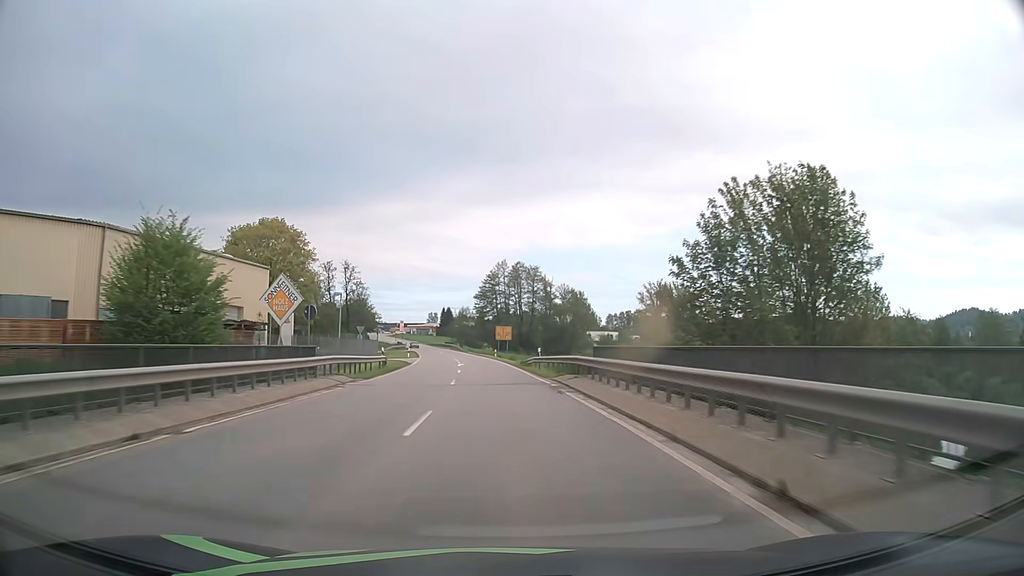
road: secondary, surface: asphalt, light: Day
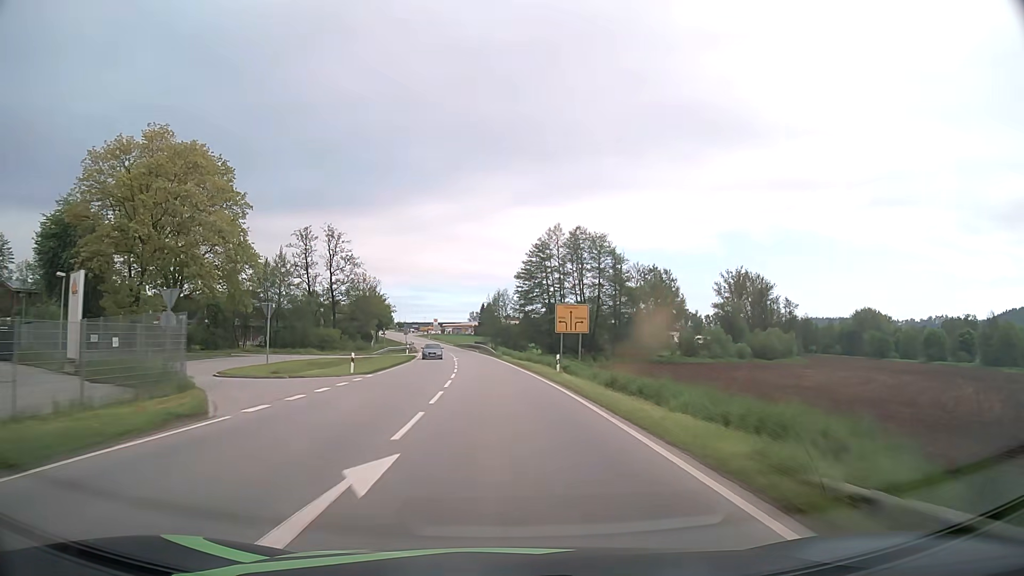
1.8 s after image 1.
(-1.5, +44.3) m; -4°
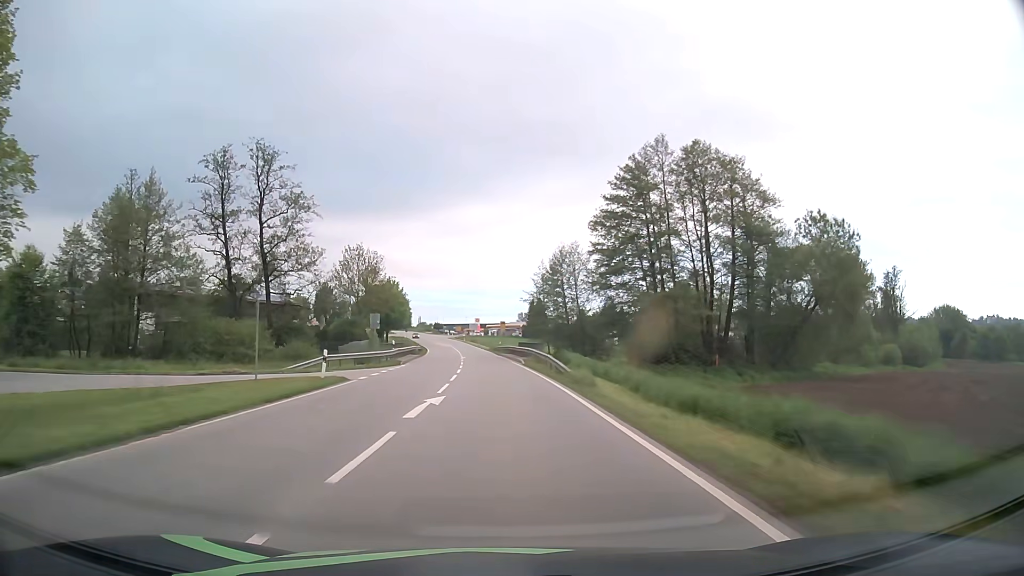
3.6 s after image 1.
(-1.7, +44.9) m; -4°
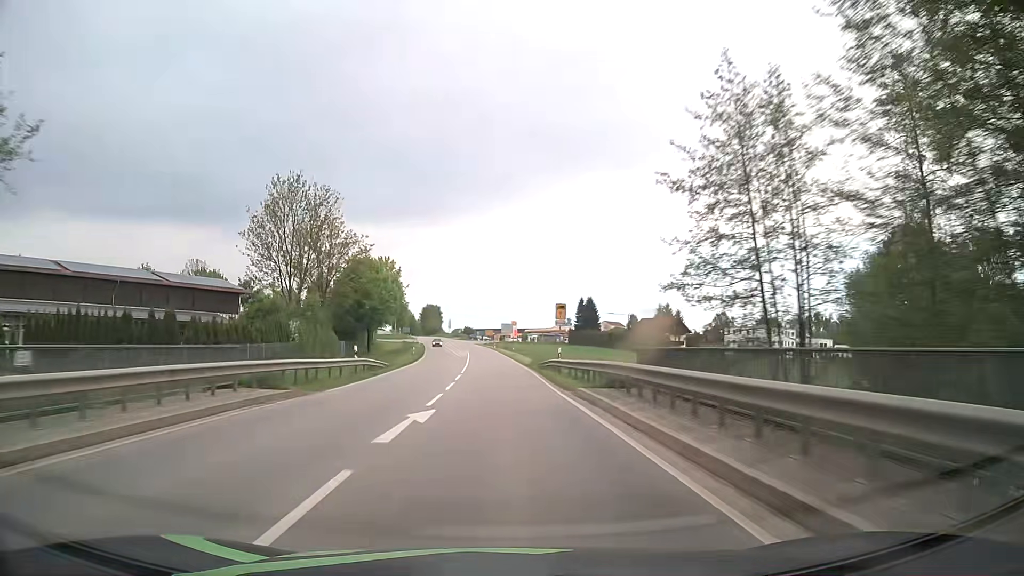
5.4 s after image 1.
(-1.3, +45.3) m; -3°
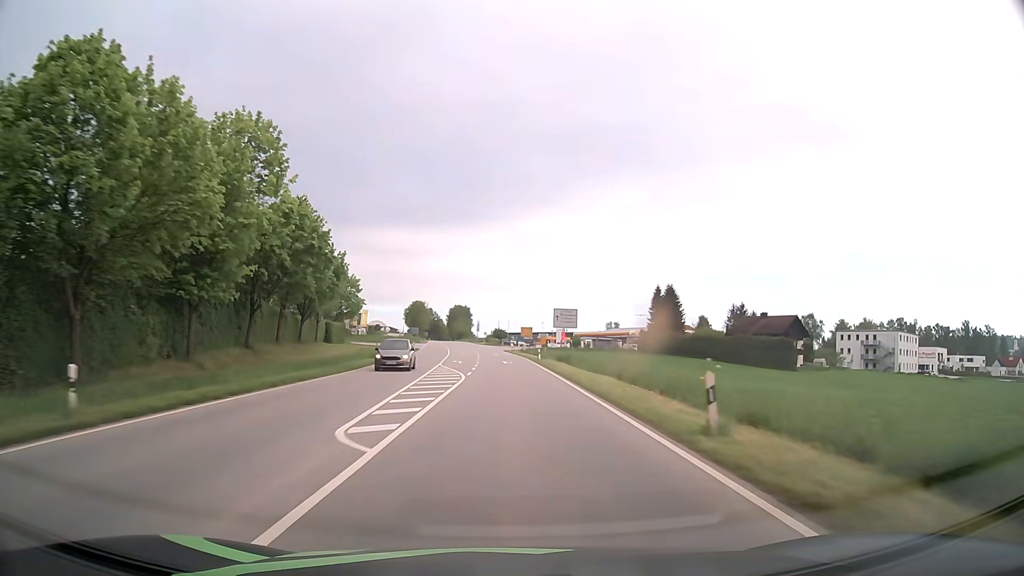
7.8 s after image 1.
(-1.6, +60.6) m; -3°
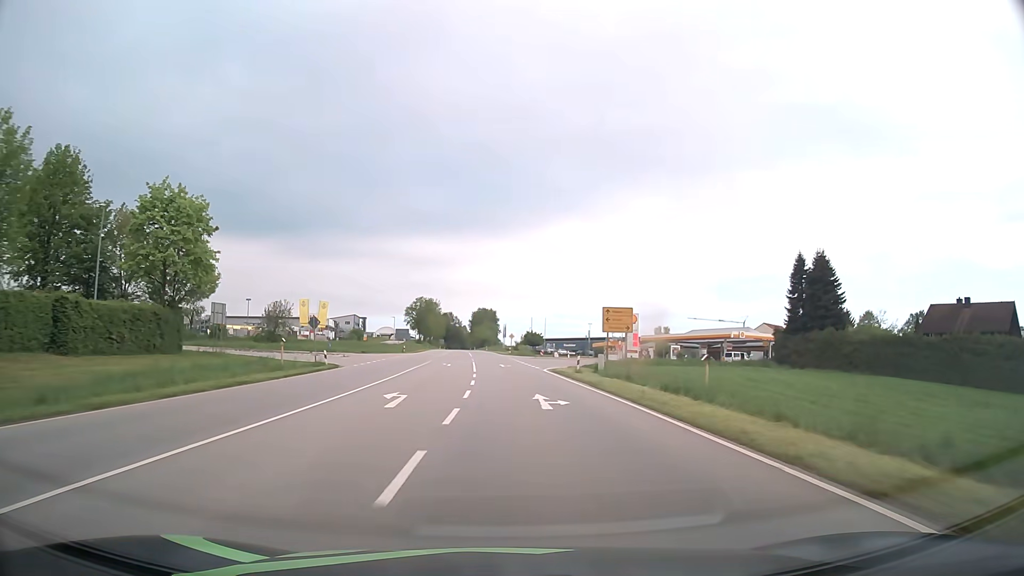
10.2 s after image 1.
(-1.4, +60.3) m; -3°
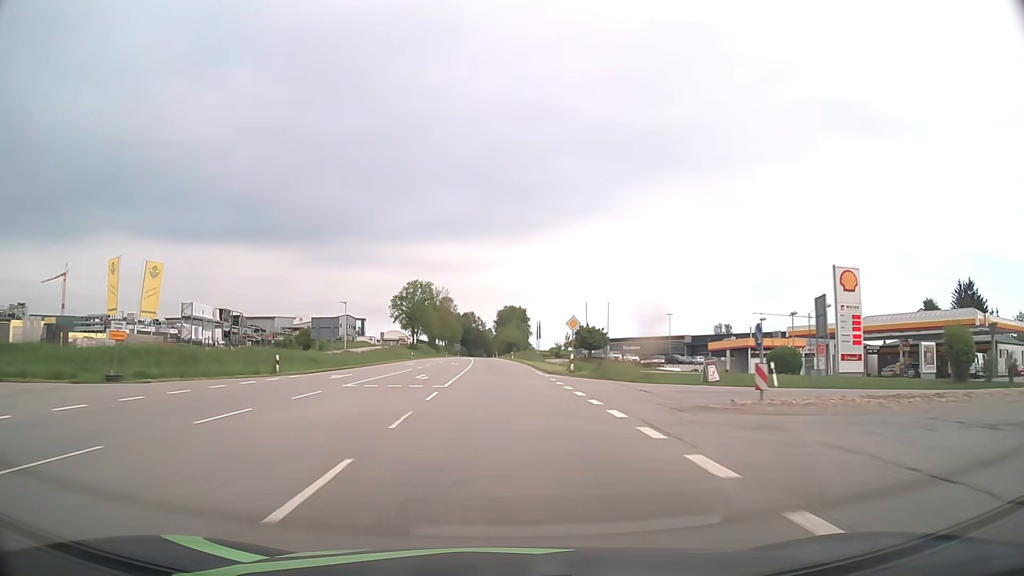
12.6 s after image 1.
(-1.1, +60.4) m; -2°
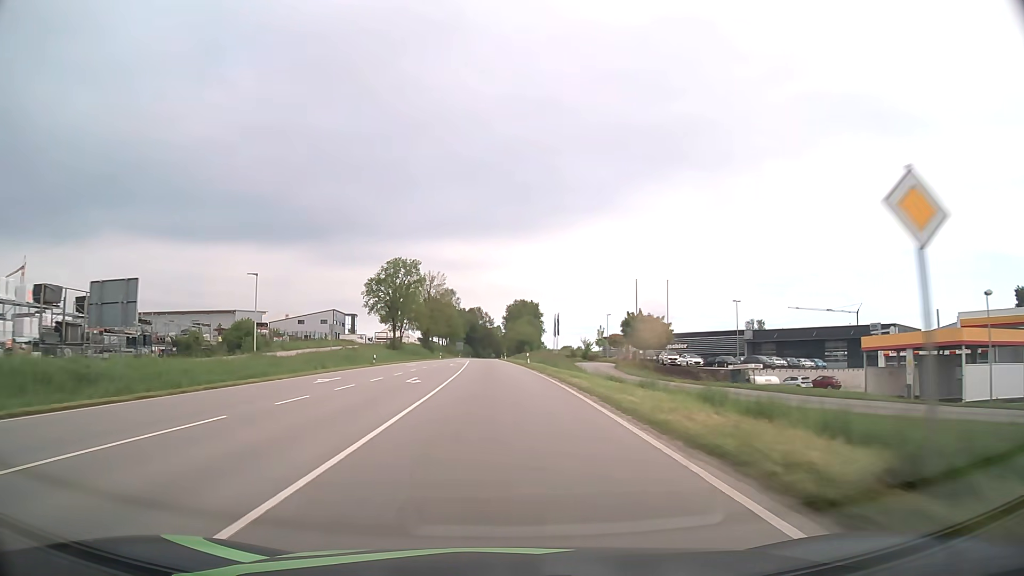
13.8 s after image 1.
(-0.2, +30.3) m; -1°
(0, +10) (0, +20) (0, +30) (-1, +40) (-1, +50) (-2, +60) (-2, +70) (-3, +80) (-3, +90) (-3, +100) m
